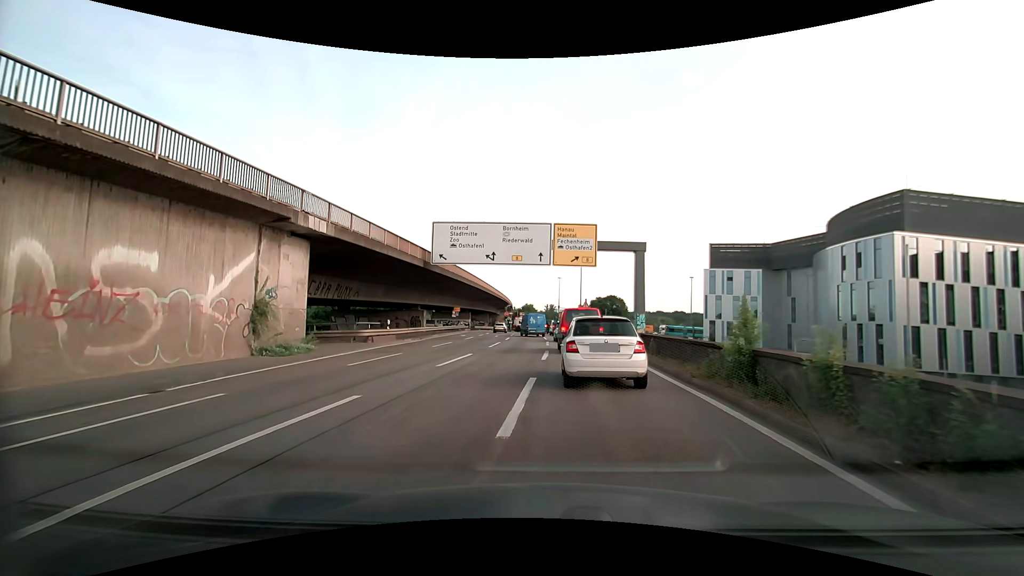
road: motorway_link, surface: asphalt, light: Day
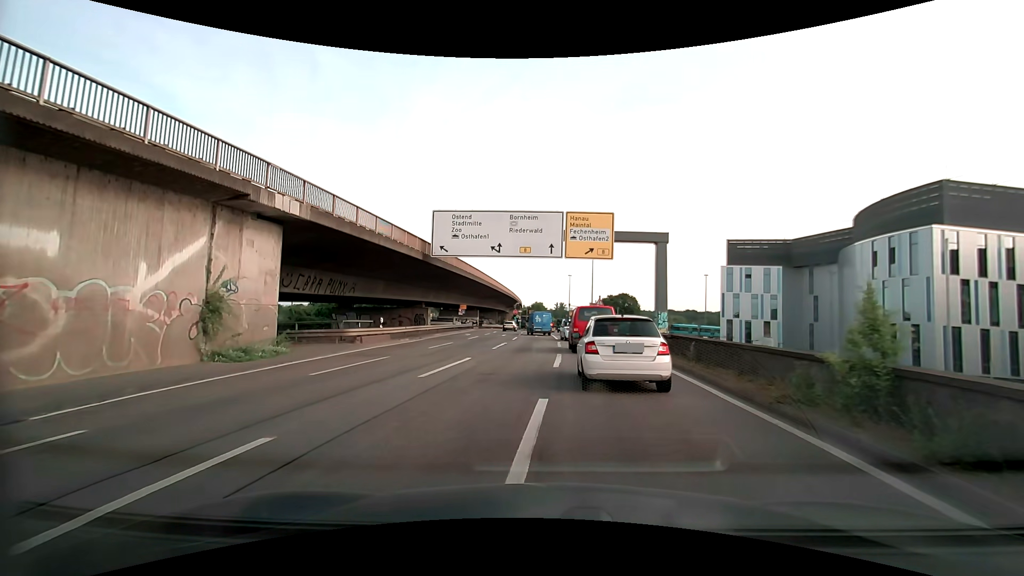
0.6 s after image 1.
(0.0, +3.4) m; -1°
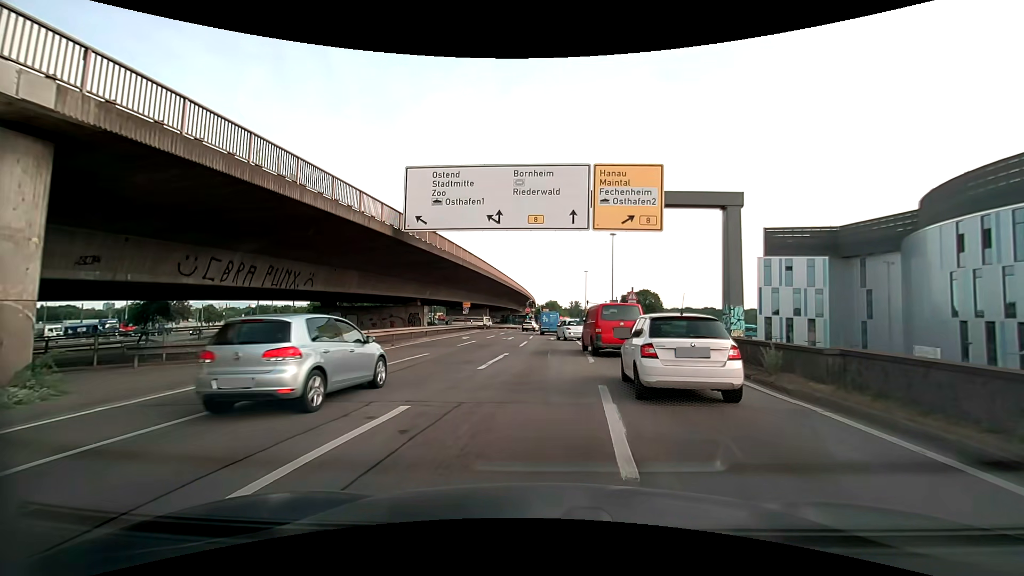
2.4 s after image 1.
(-0.2, +10.1) m; -3°
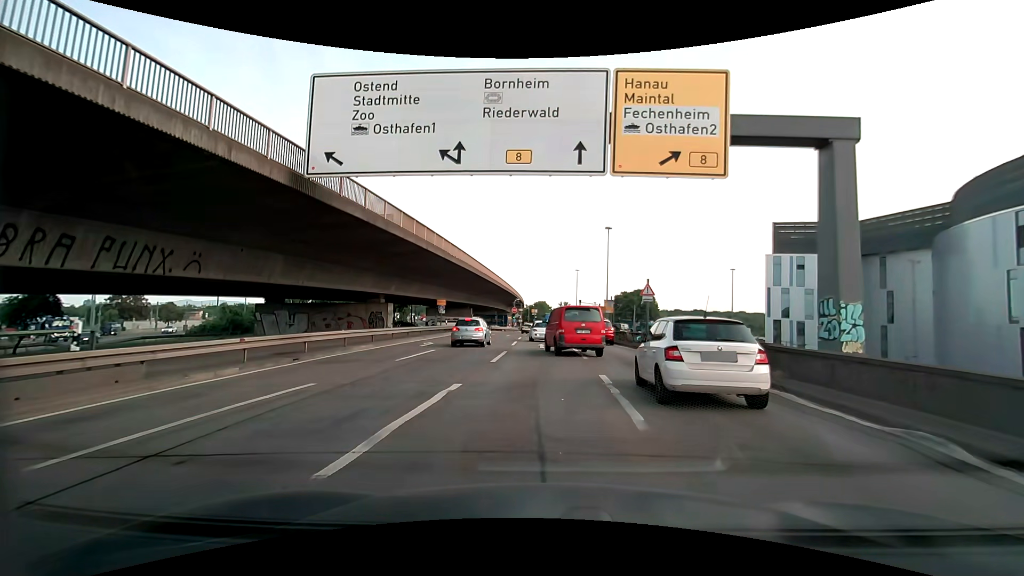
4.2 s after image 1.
(+0.2, +9.3) m; +2°
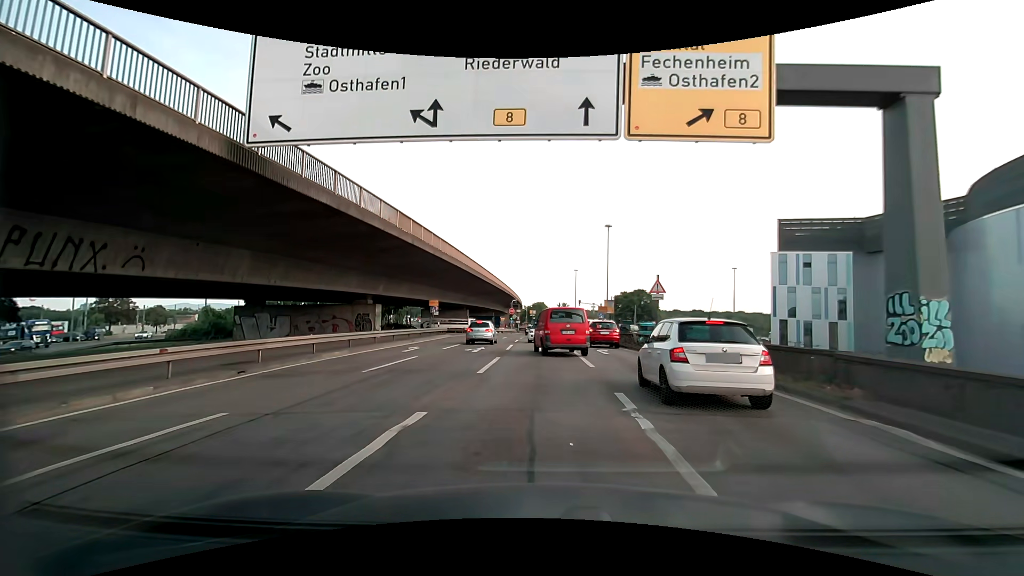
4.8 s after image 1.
(0.0, +3.0) m; 0°
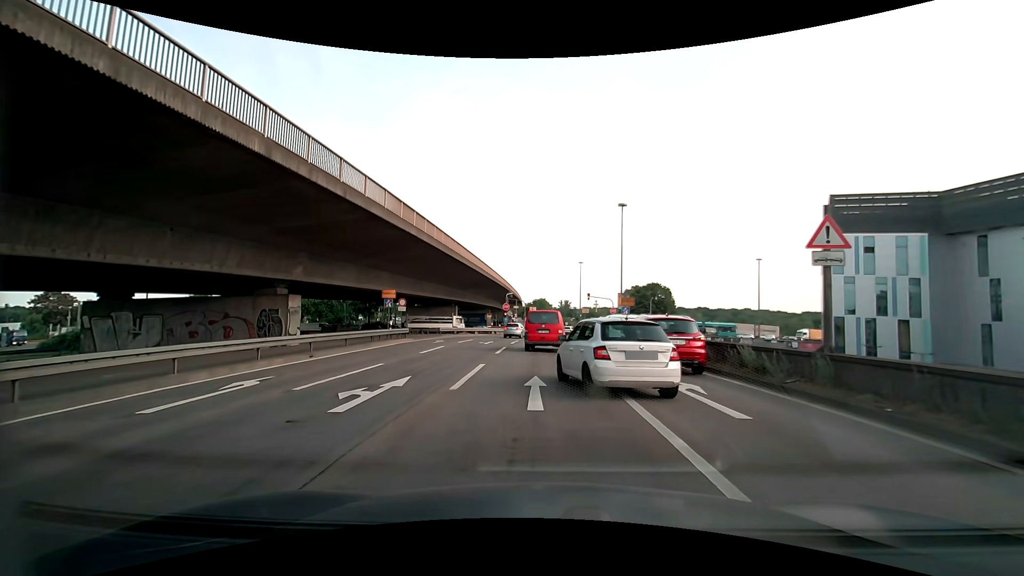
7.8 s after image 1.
(+0.1, +15.5) m; +2°
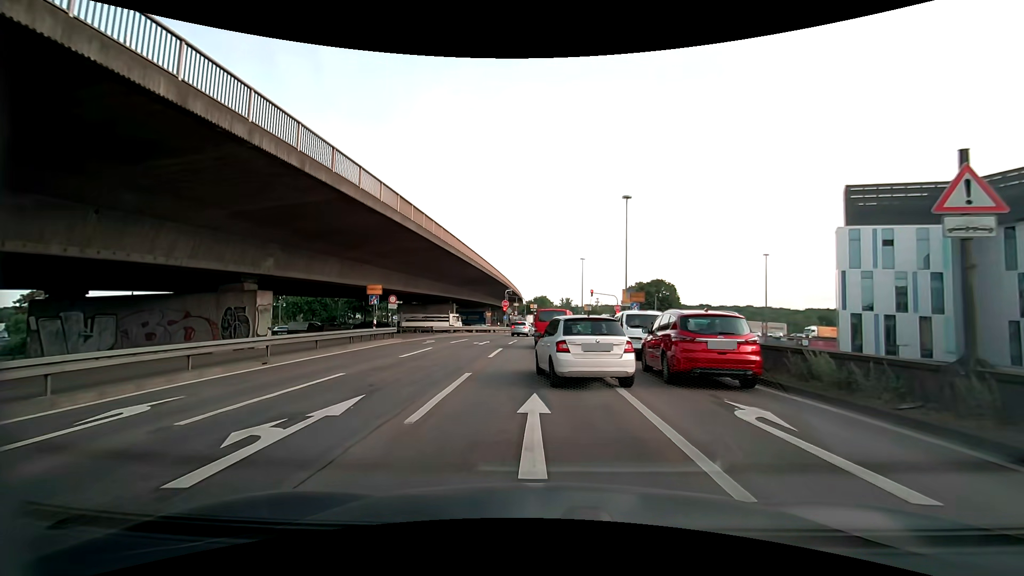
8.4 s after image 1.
(-0.1, +3.4) m; -1°
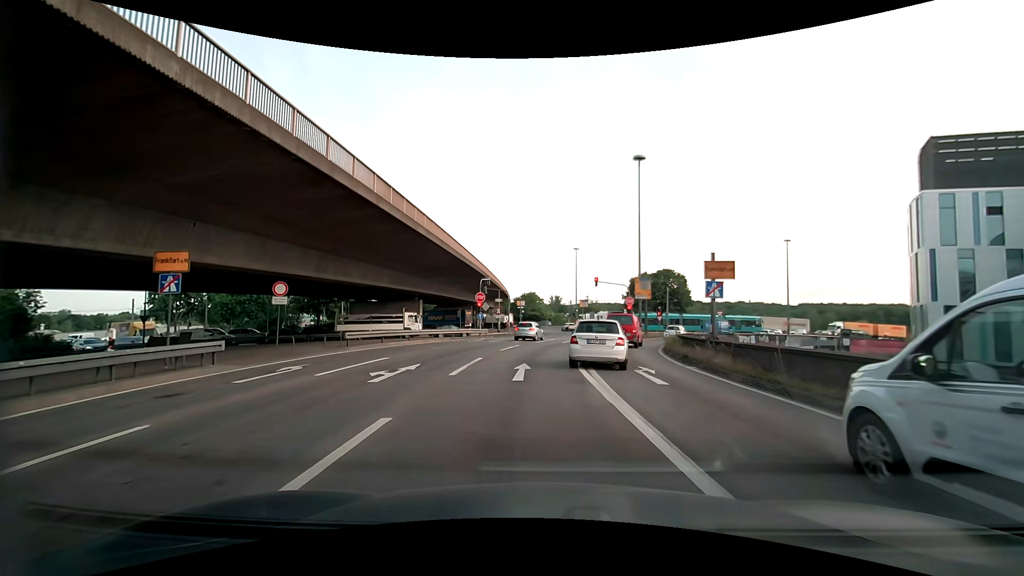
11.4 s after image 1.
(-0.3, +17.7) m; 0°
(+1, +10) (+2, +20) (+5, +30) (+7, +39) (+11, +48) (+16, +57) (+21, +66) (+27, +74) (+35, +80) (+42, +87) m
